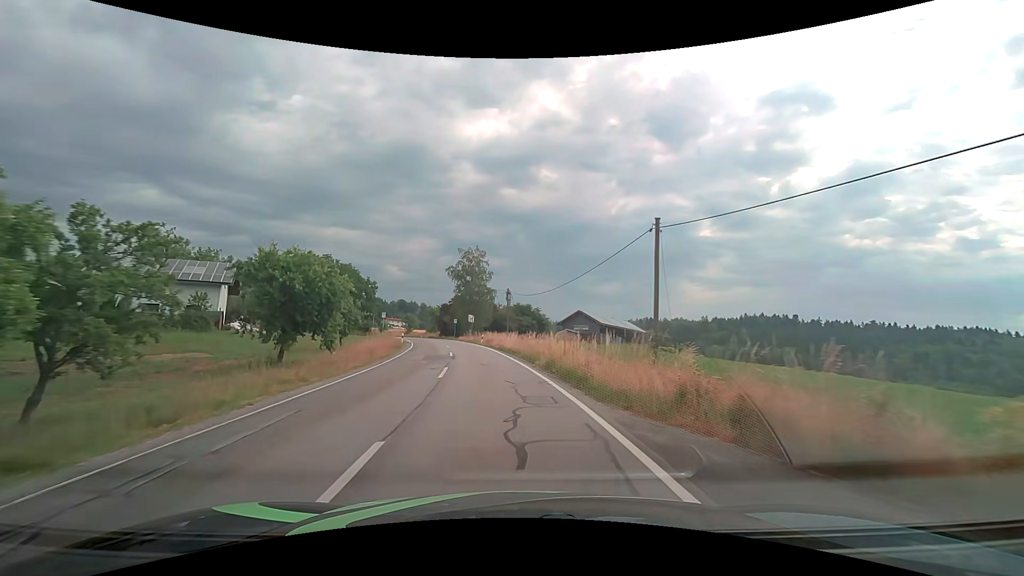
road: tertiary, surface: asphalt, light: Day
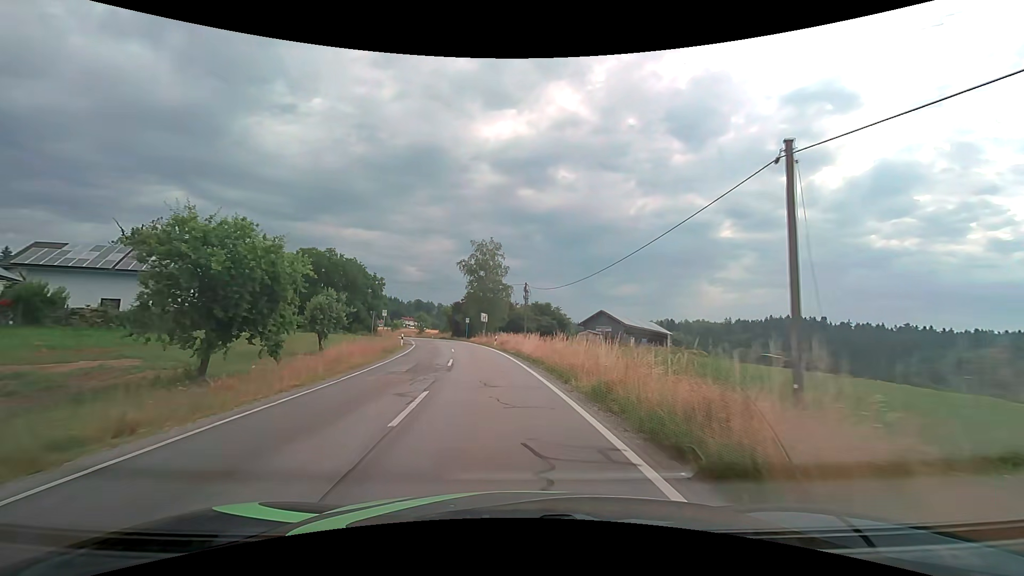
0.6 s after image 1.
(-0.1, +7.2) m; -2°
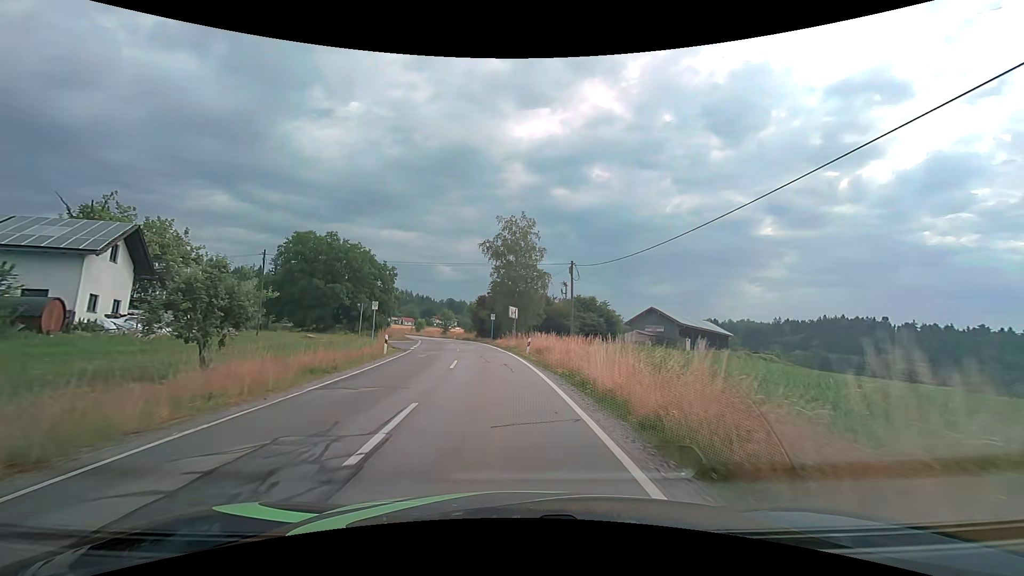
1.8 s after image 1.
(-0.4, +14.3) m; -4°
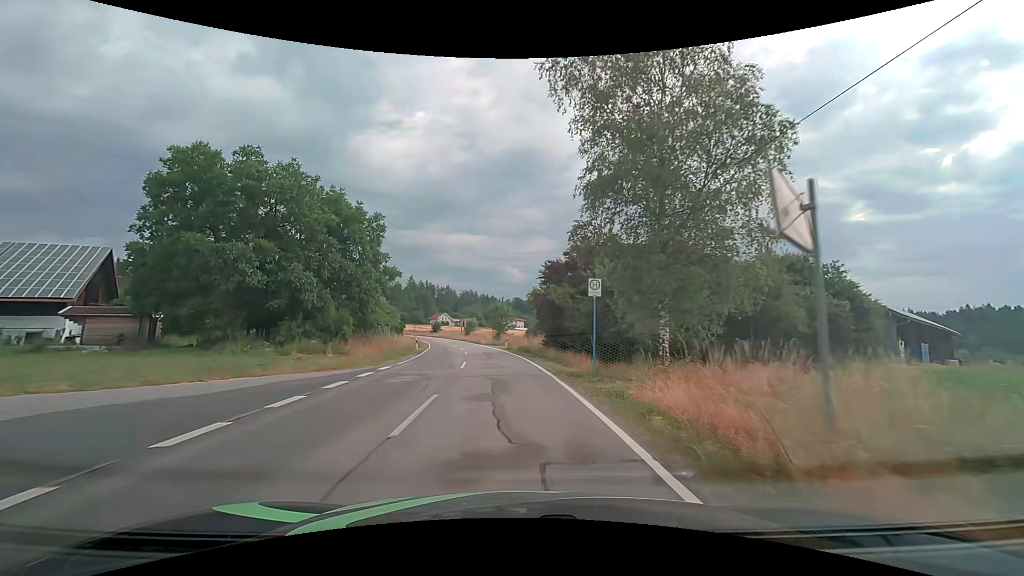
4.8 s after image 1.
(-2.5, +35.4) m; -8°
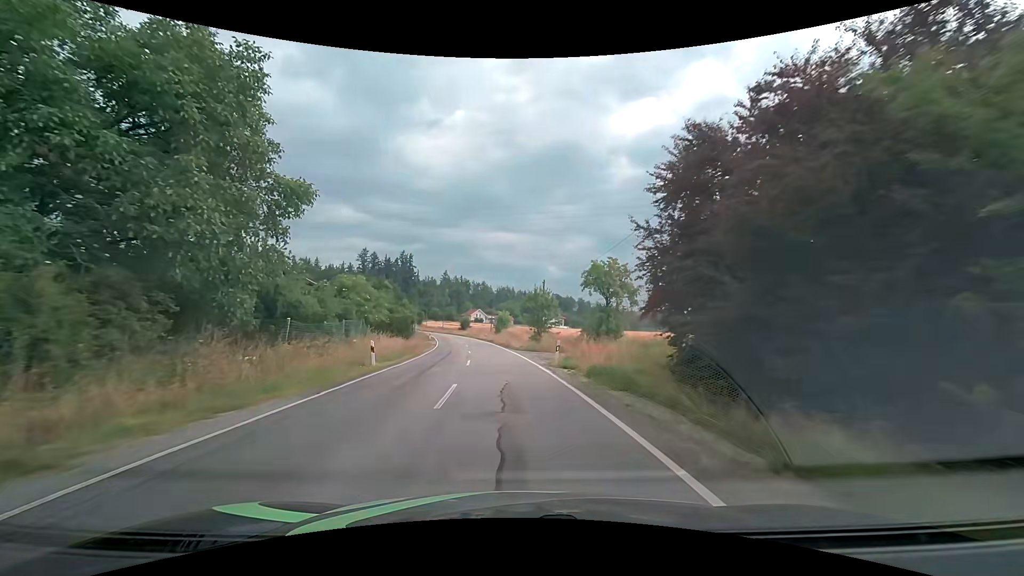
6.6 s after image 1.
(-0.9, +21.8) m; -4°
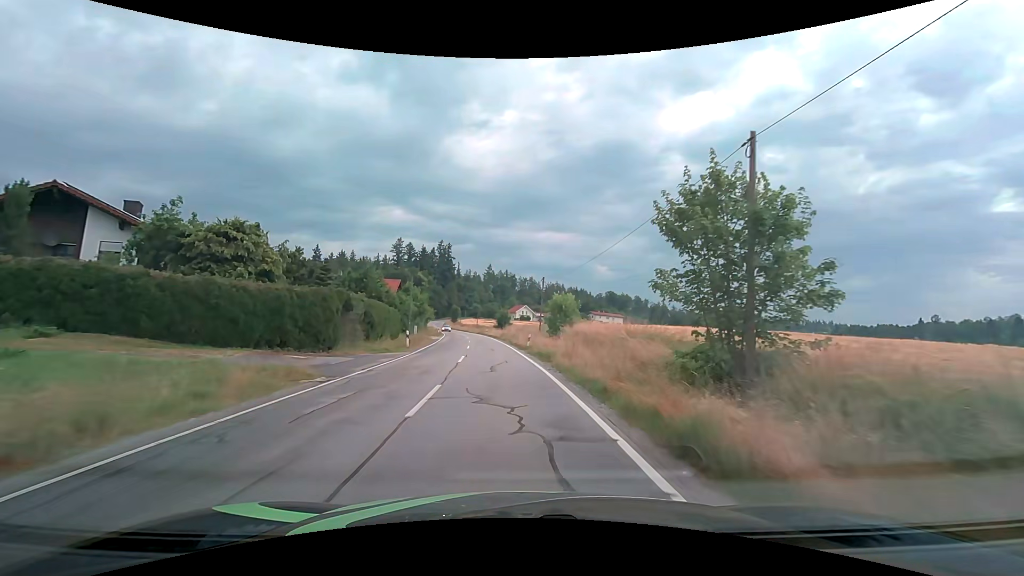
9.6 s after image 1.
(-1.8, +38.0) m; -5°
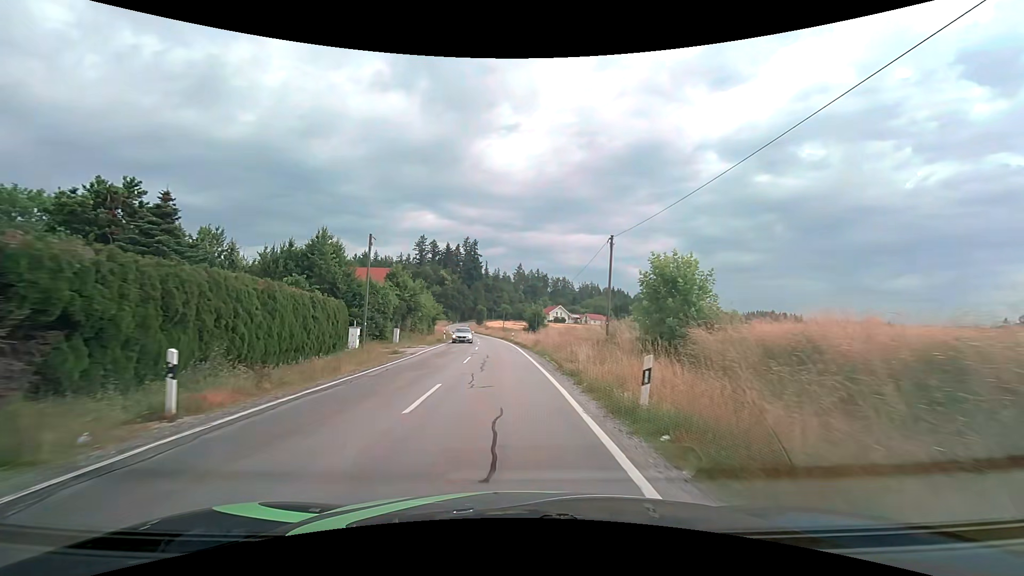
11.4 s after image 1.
(-0.8, +23.8) m; -4°
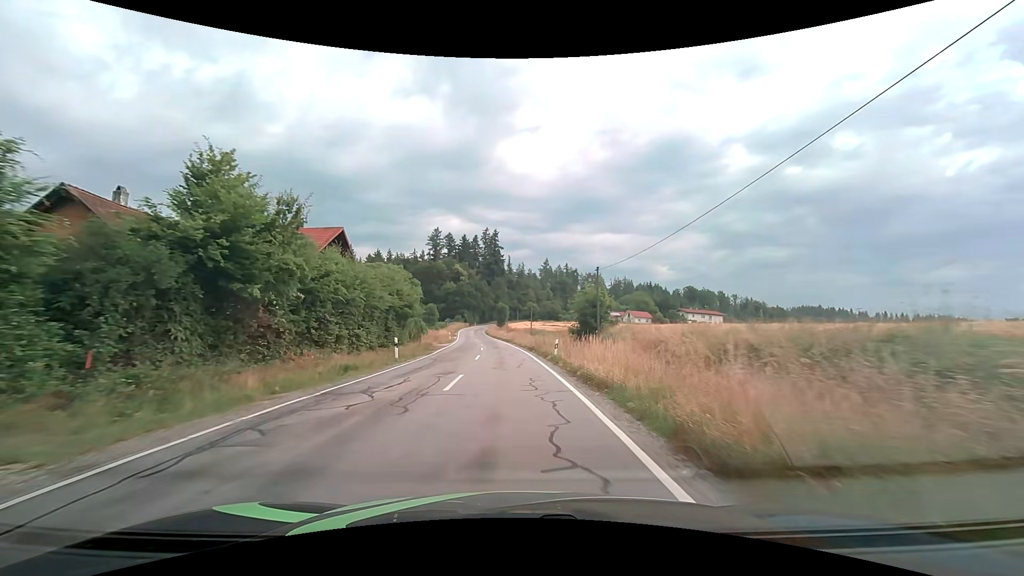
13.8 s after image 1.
(-1.0, +32.4) m; -3°
(0, +10) (0, +20) (-1, +30) (-1, +40) (-2, +50) (-3, +60) (-4, +70) (-5, +80) (-6, +90) (-7, +100) m
